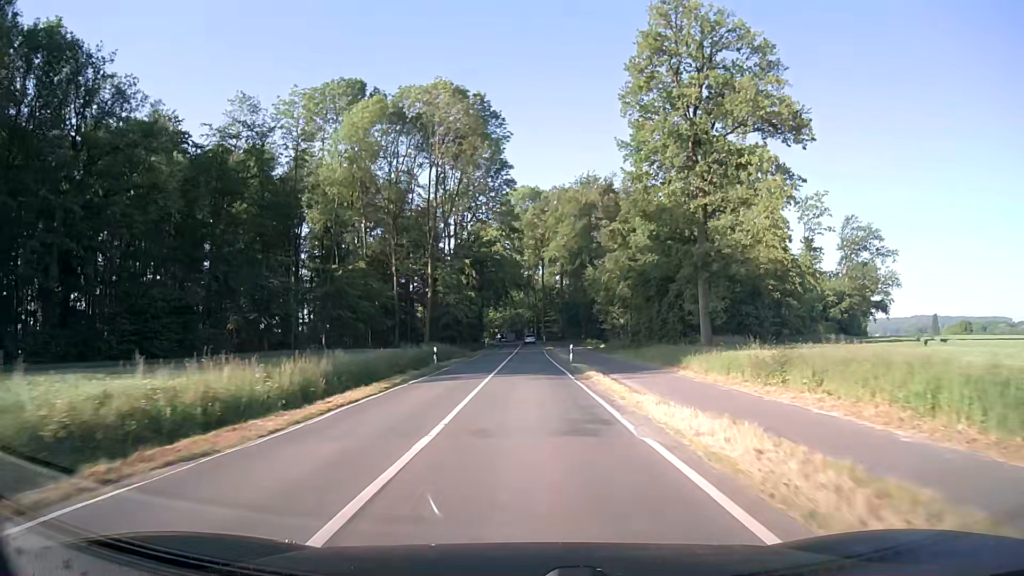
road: secondary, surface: asphalt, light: Day
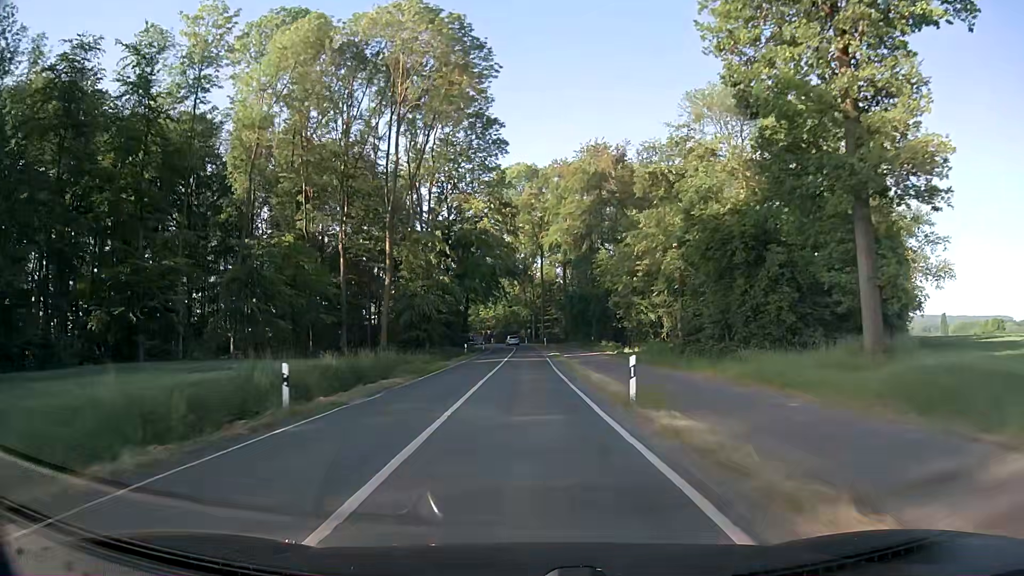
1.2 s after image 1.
(0.0, +21.8) m; 0°
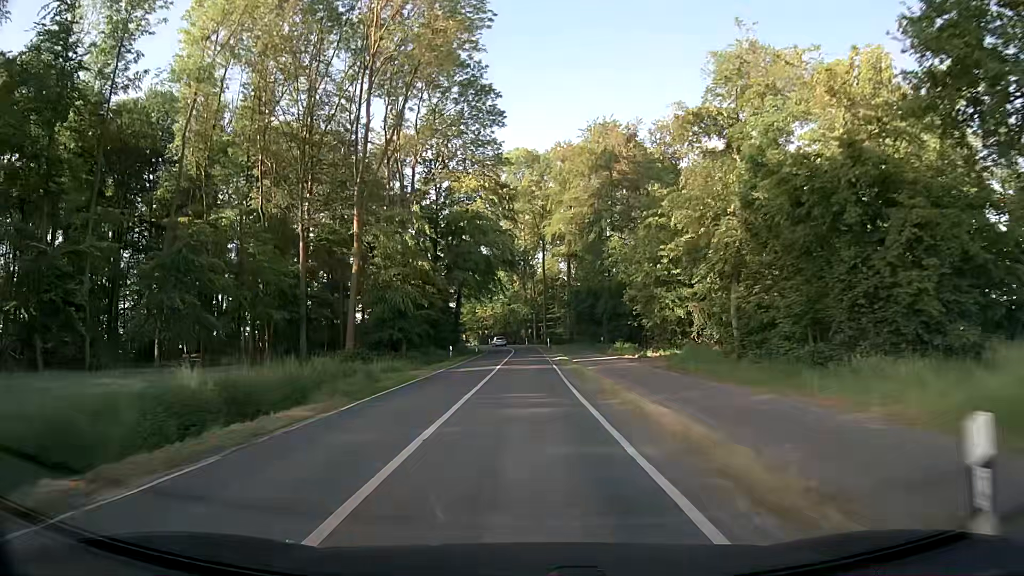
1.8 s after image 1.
(0.0, +10.9) m; 0°
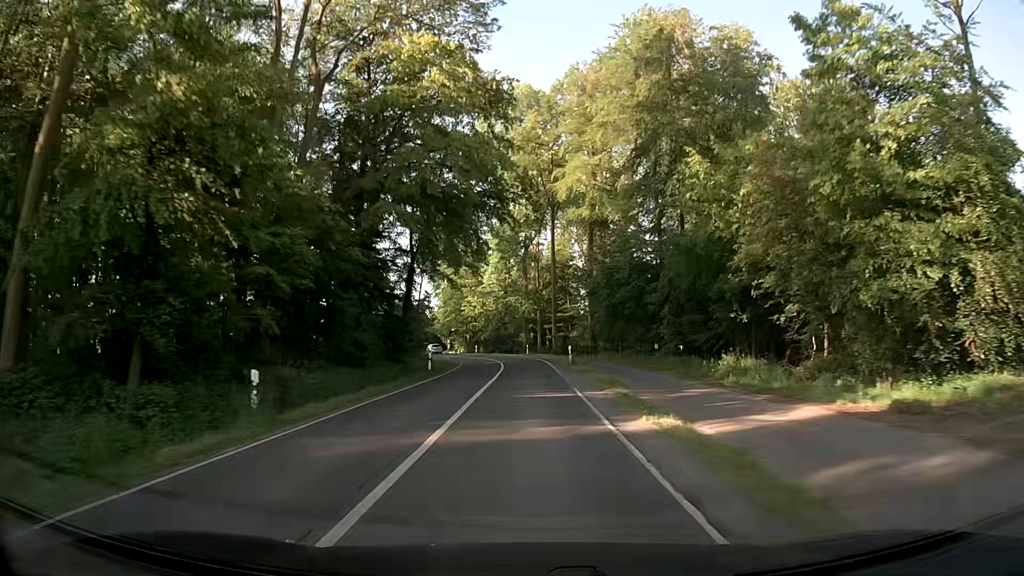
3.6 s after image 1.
(-0.2, +32.6) m; 0°
